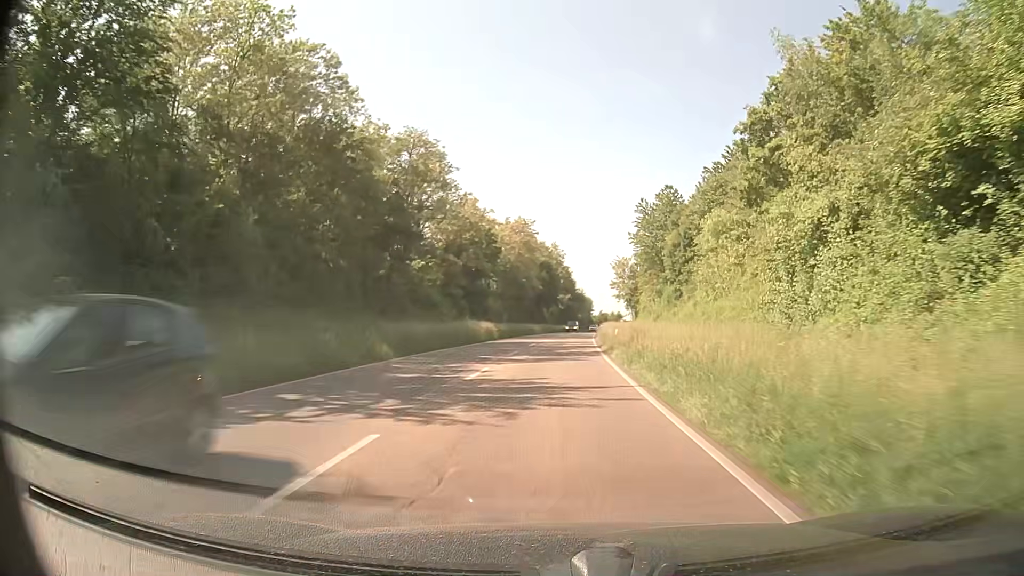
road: primary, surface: asphalt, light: Day
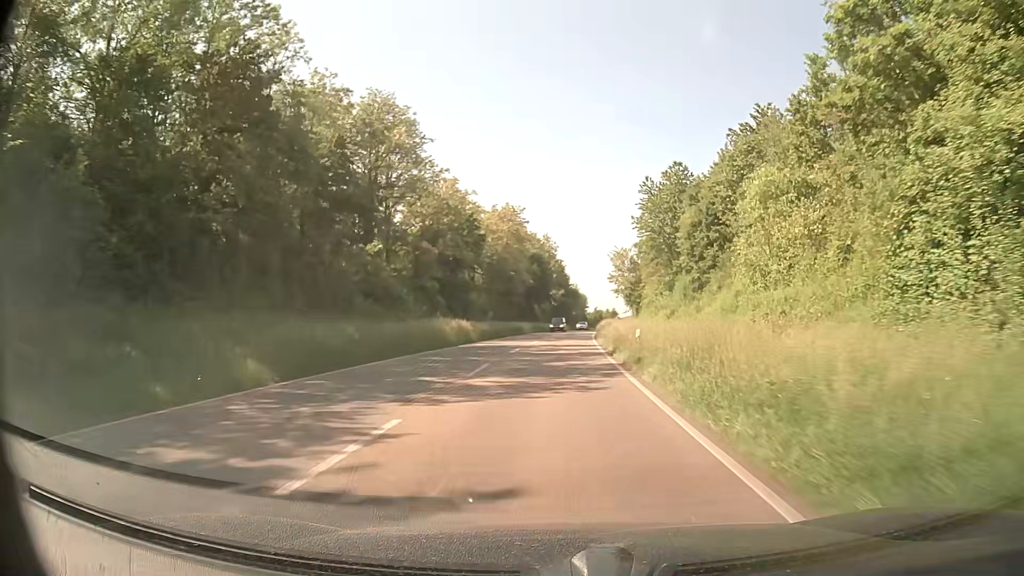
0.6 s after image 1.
(+0.1, +10.8) m; +1°
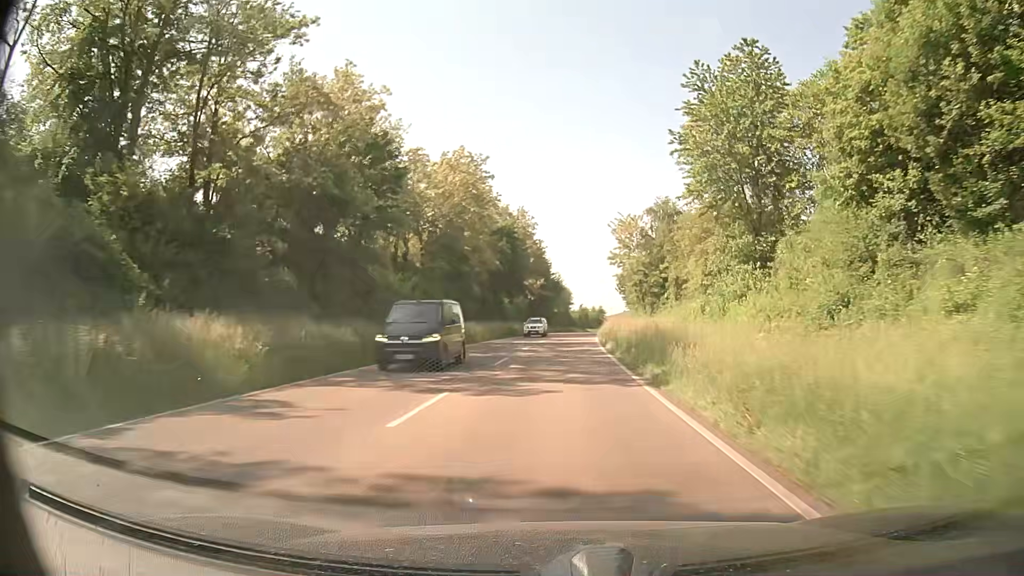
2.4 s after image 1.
(+0.5, +32.4) m; +2°
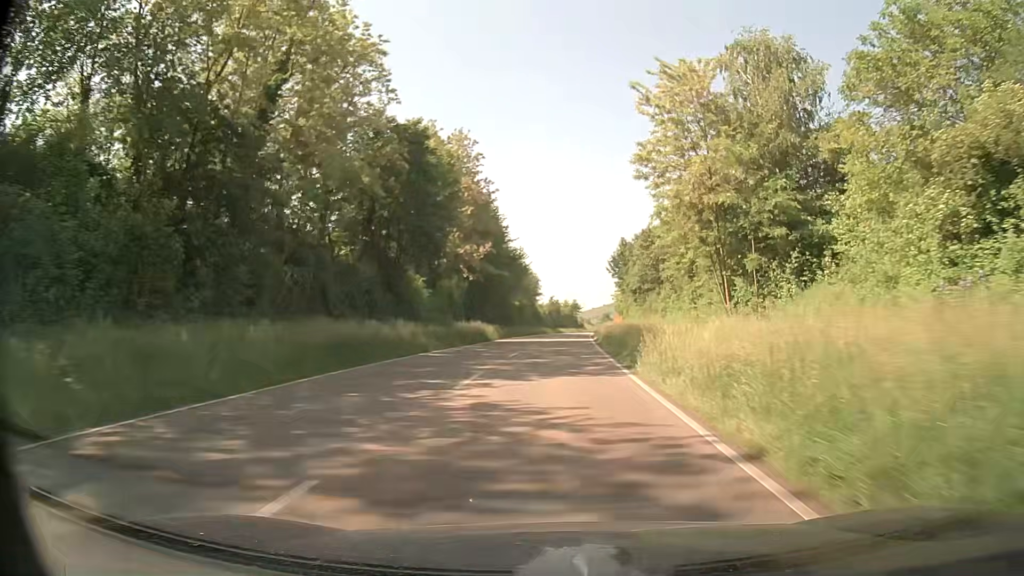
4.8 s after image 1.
(+1.1, +43.0) m; +3°
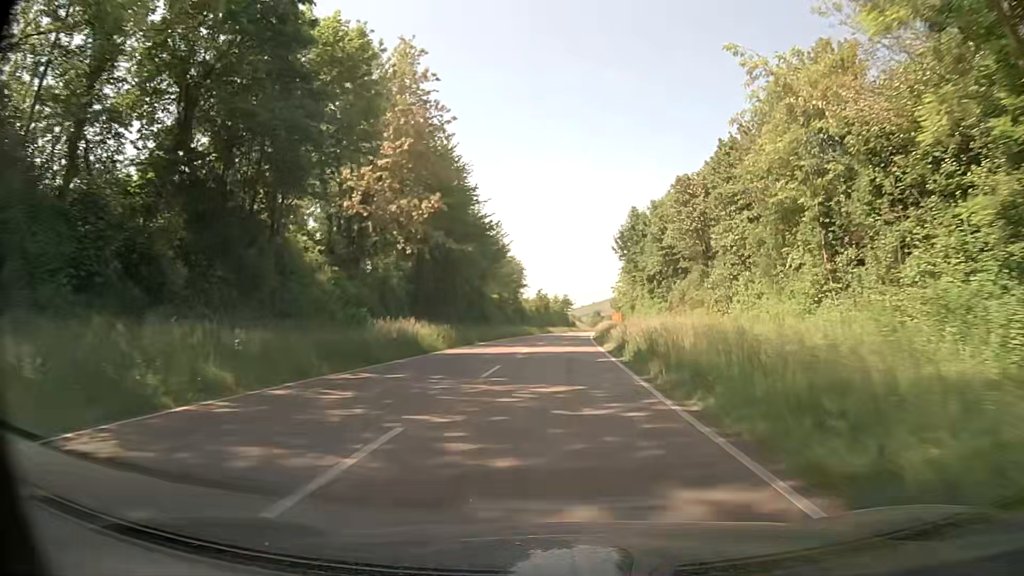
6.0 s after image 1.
(+0.2, +21.2) m; +1°
(0, +10) (0, +20) (+1, +30) (+1, +40) (+1, +50) (+2, +60) (+3, +70) (+4, +80) (+4, +90) (+5, +100) m
